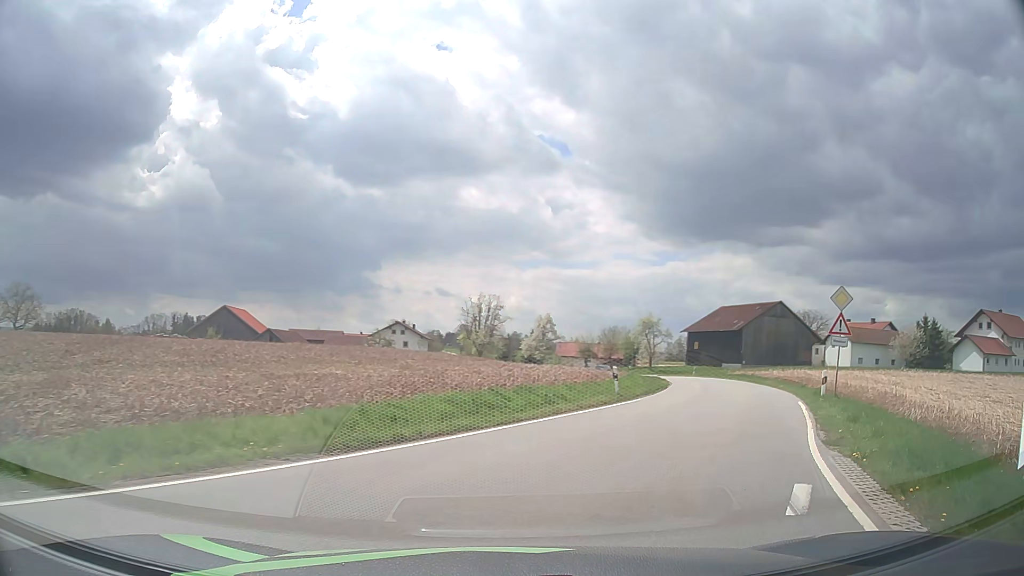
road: tertiary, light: Day
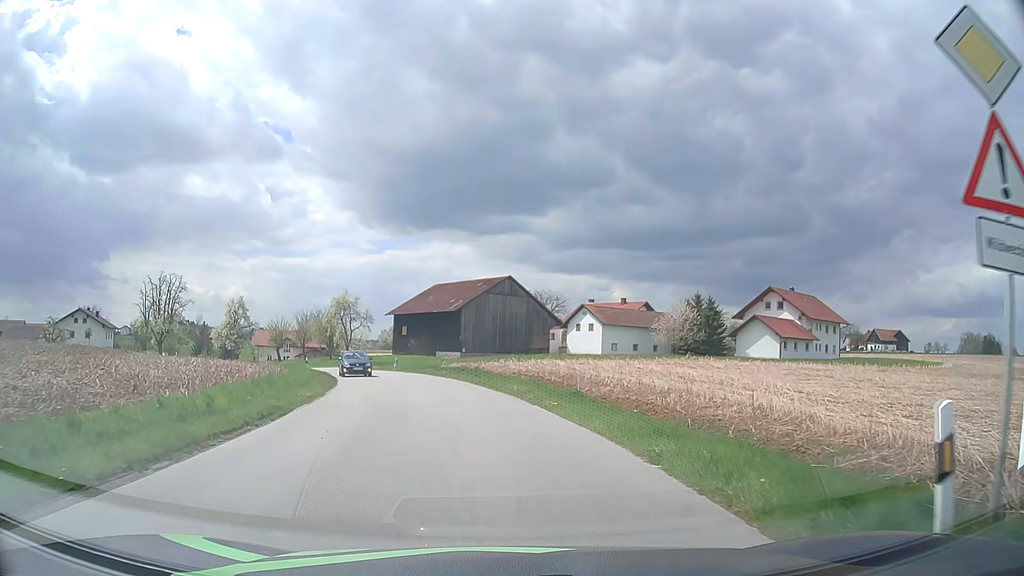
(+5.9, +18.5) m; +24°
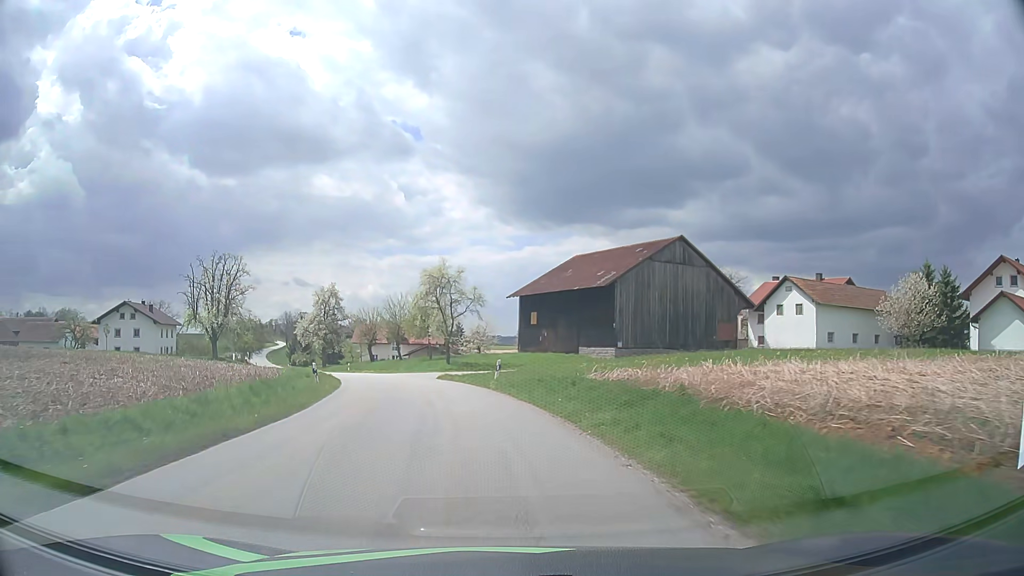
(-2.4, +27.0) m; -12°
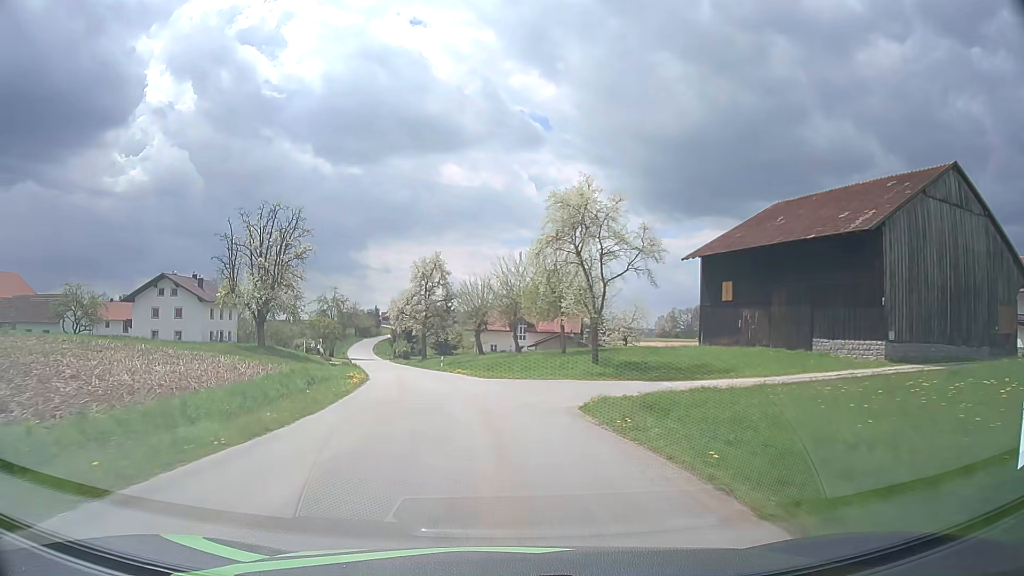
(-2.5, +25.0) m; -11°
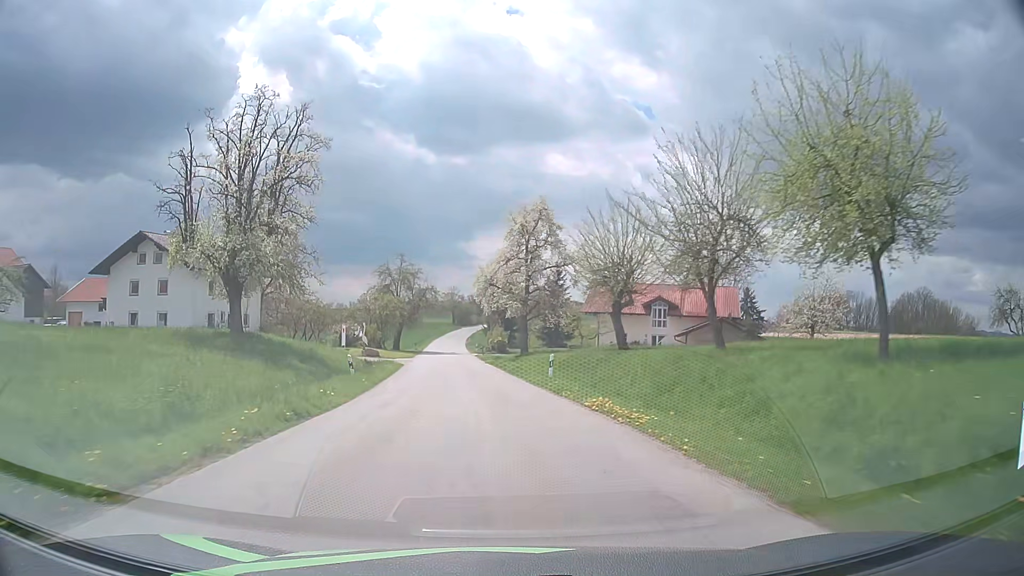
(-2.5, +27.7) m; -9°
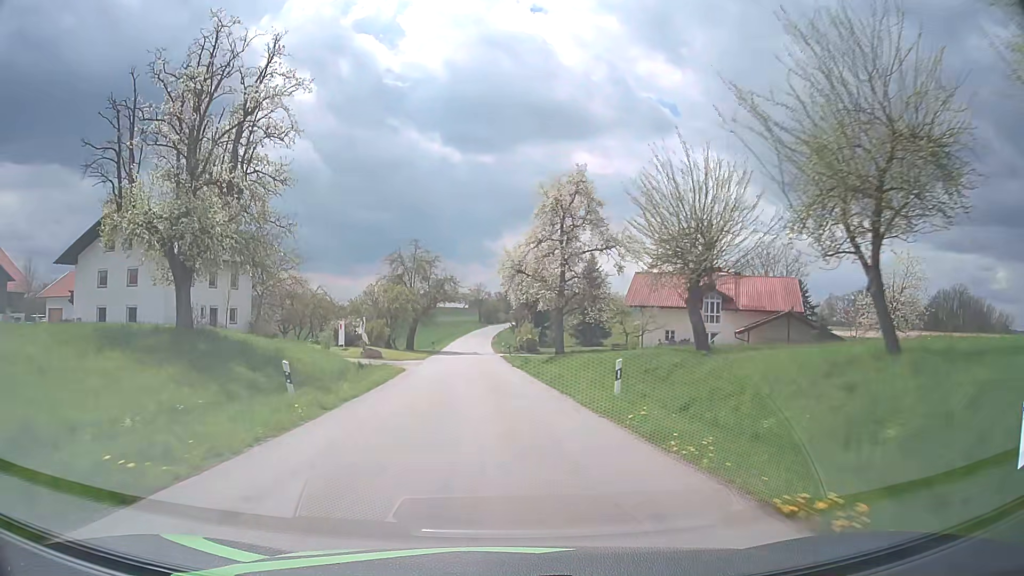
(-0.2, +9.5) m; -2°
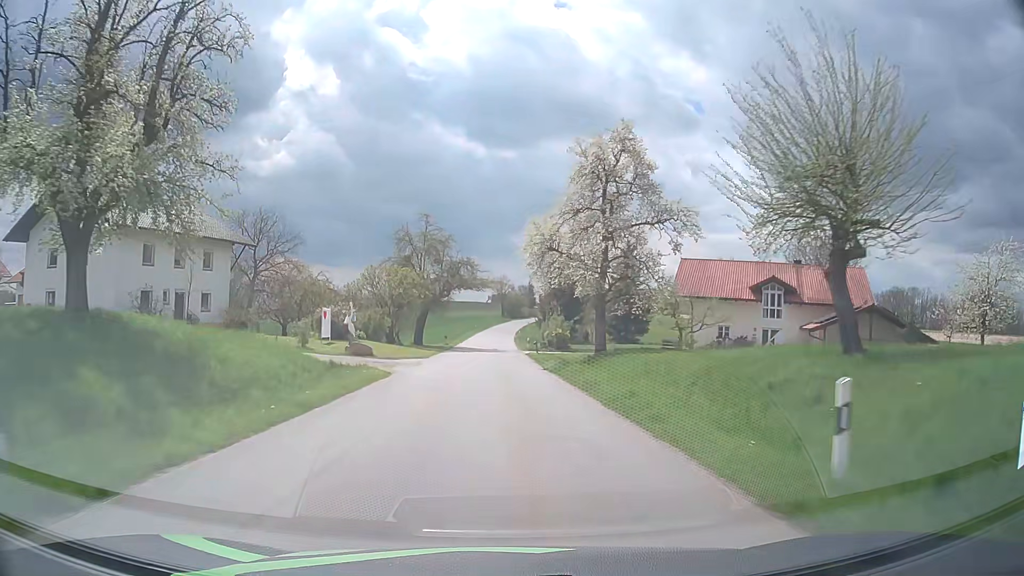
(-0.2, +9.6) m; -2°
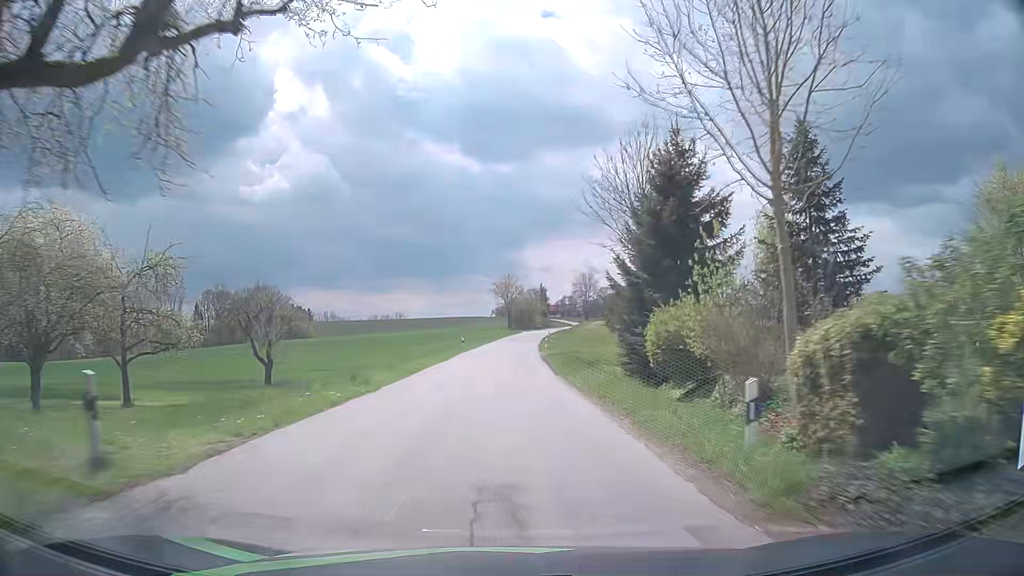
(-0.7, +49.4) m; 0°
(0, +10) (0, +20) (0, +30) (0, +40) (0, +50) (+1, +60) (+1, +70) (+2, +80) (+2, +90) (+3, +100) m
